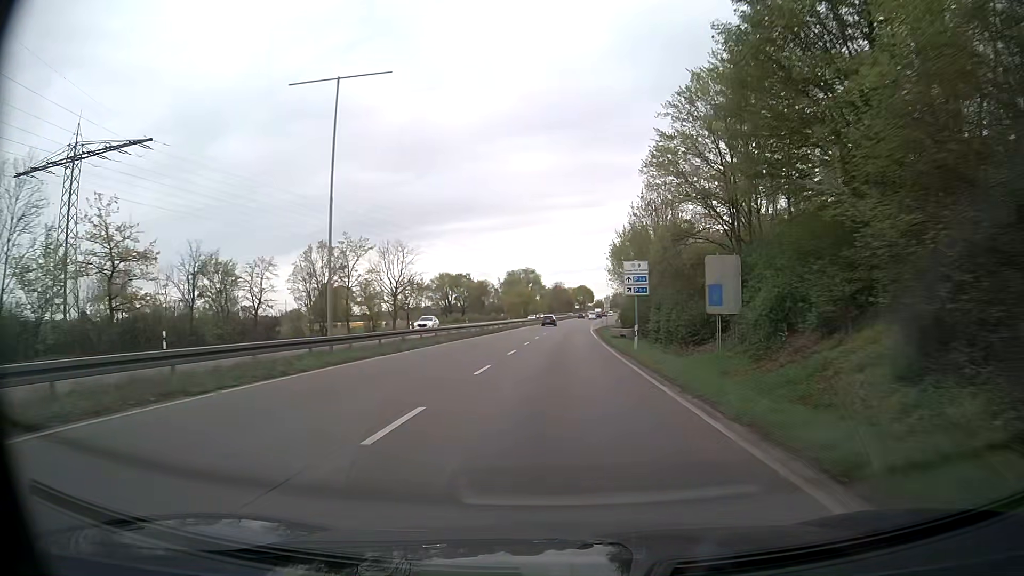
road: trunk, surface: asphalt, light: Day
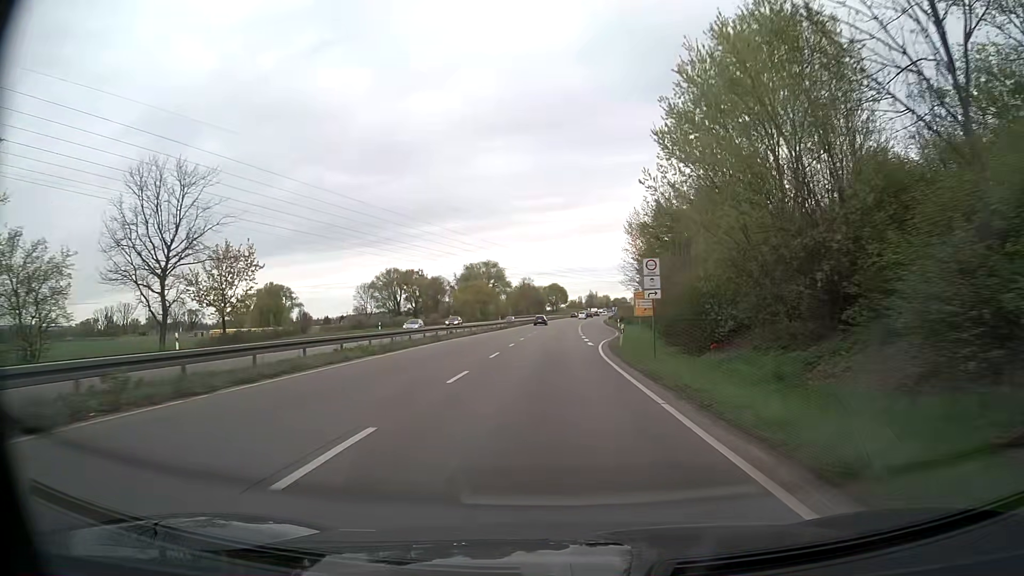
(+1.0, +47.0) m; +2°
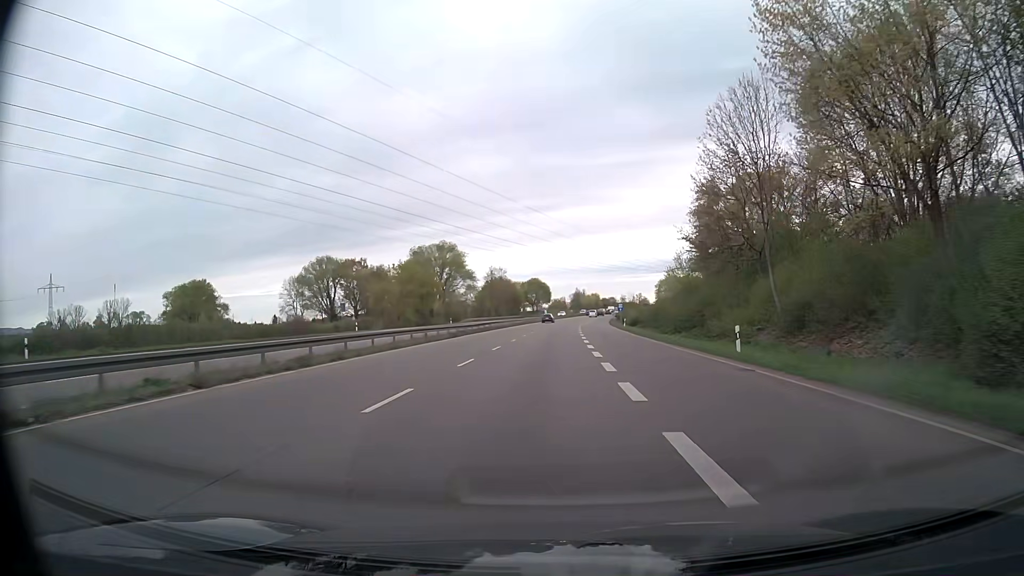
(+1.1, +58.8) m; +2°
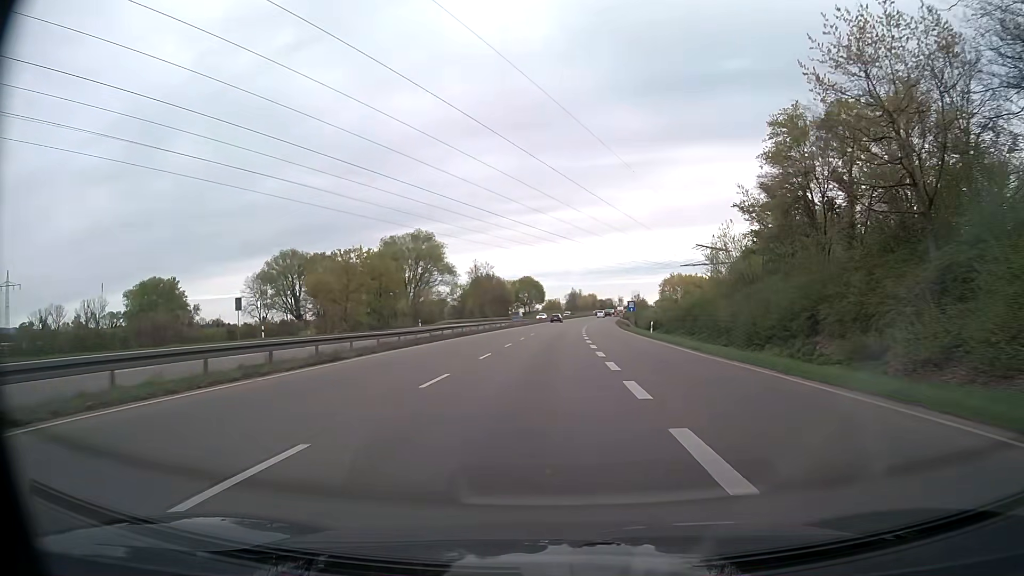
(+0.1, +23.7) m; +1°
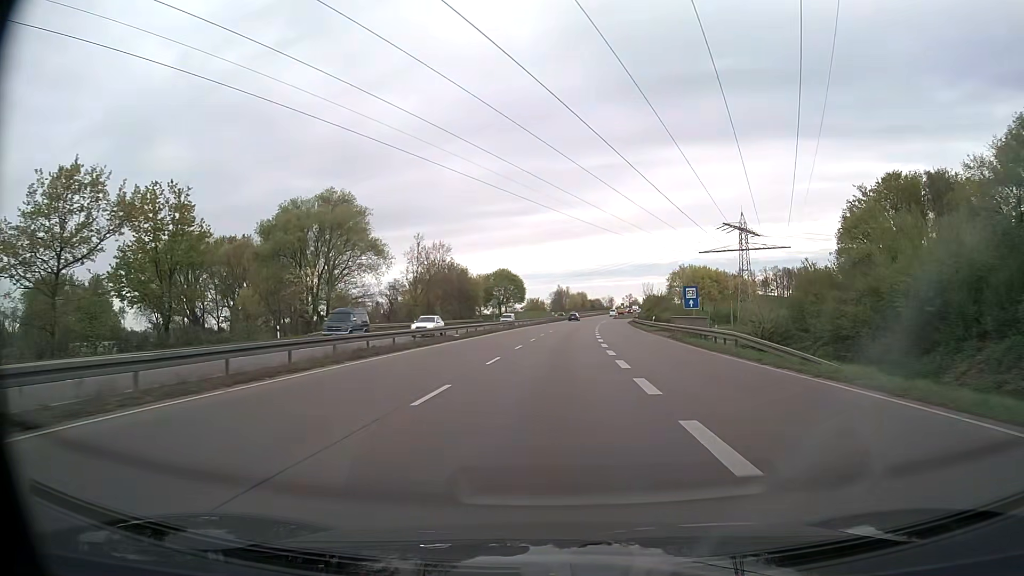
(+0.5, +47.6) m; +1°
(0, +10) (0, +20) (0, +30) (+1, +40) (+1, +50) (+2, +60) (+2, +70) (+3, +80) (+4, +90) (+5, +100) m
